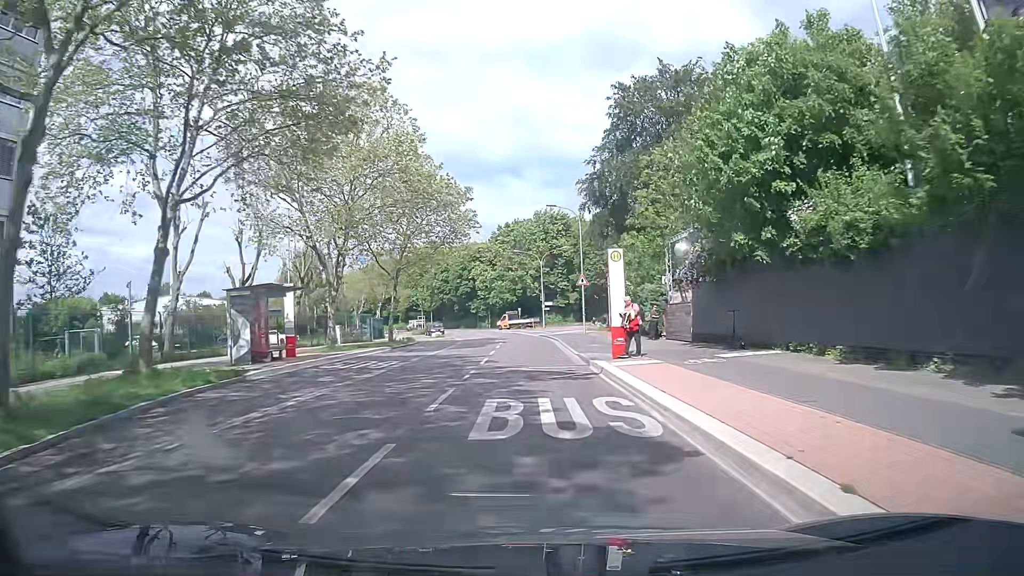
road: unclassified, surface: asphalt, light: Day
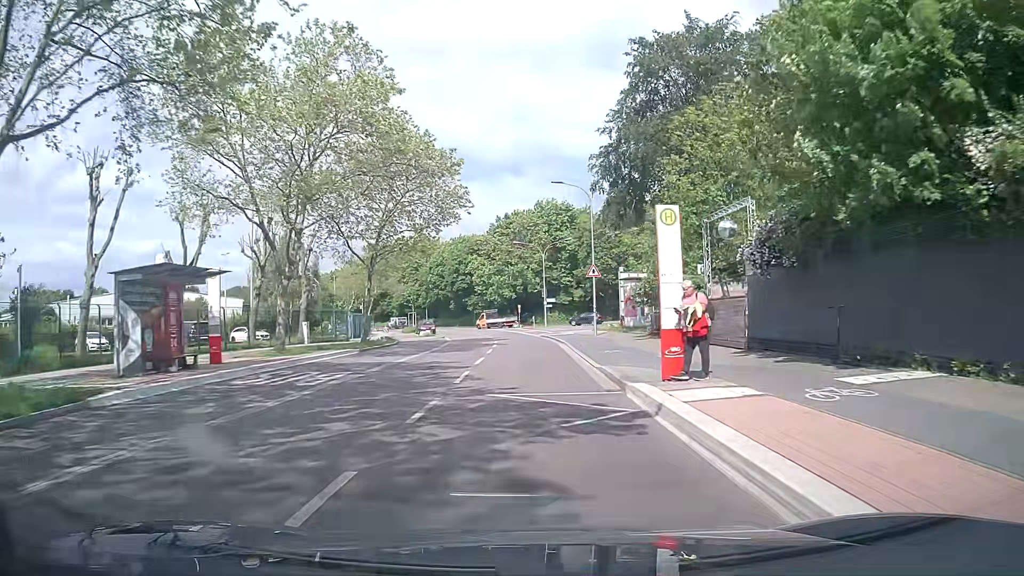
(0.0, +7.6) m; 0°
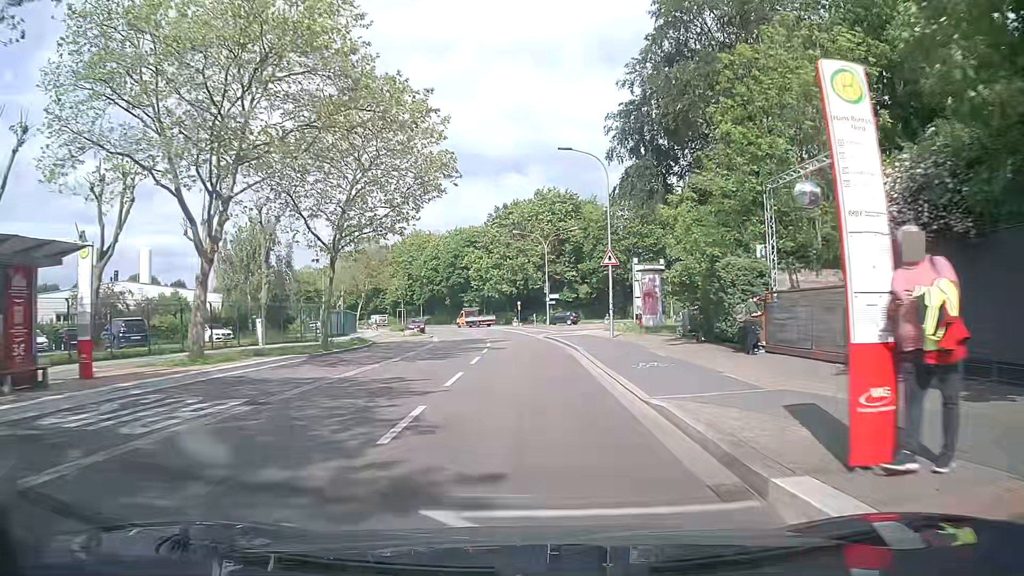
(0.0, +7.5) m; 0°
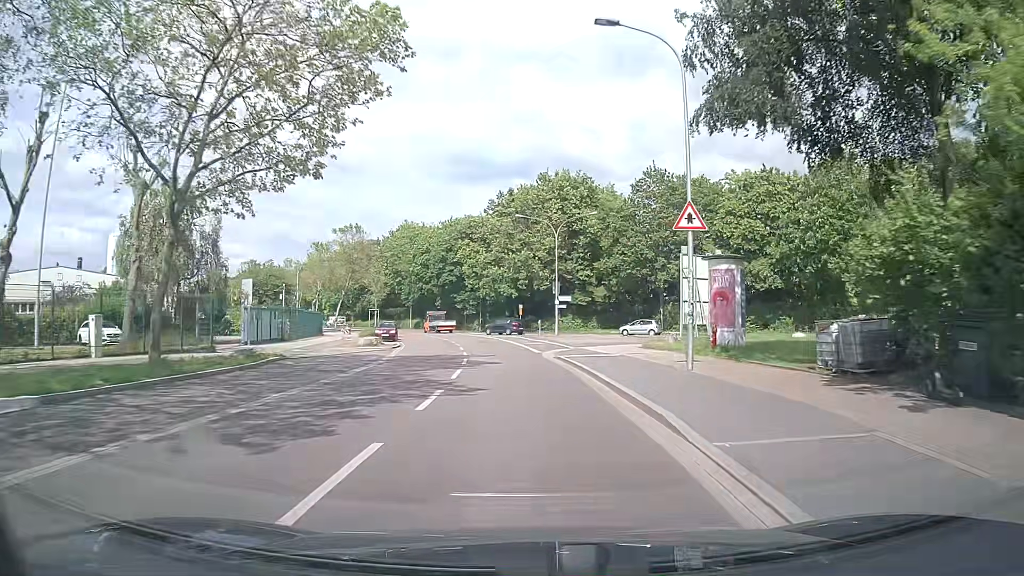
(-0.1, +15.1) m; 0°
